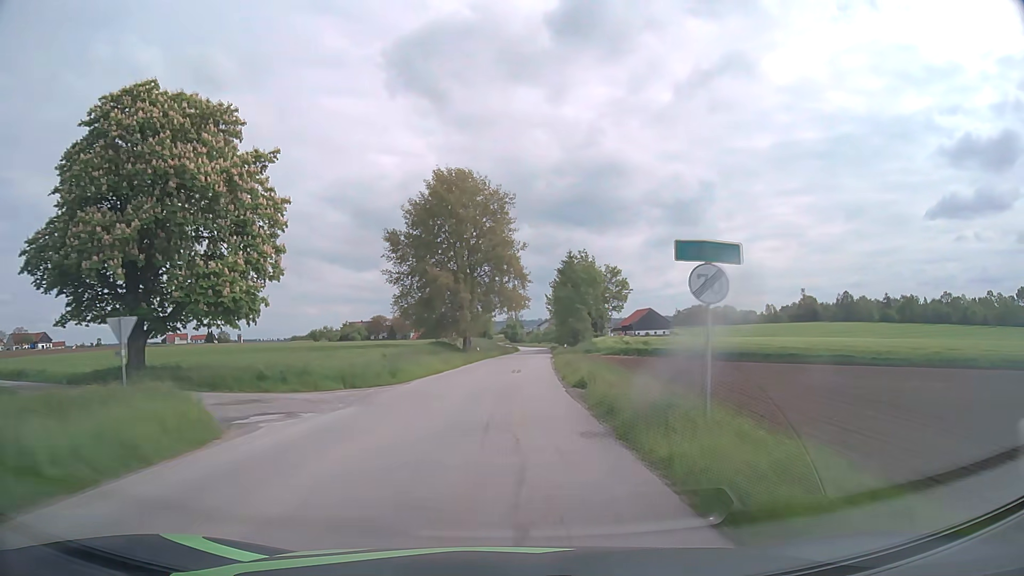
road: tertiary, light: Day
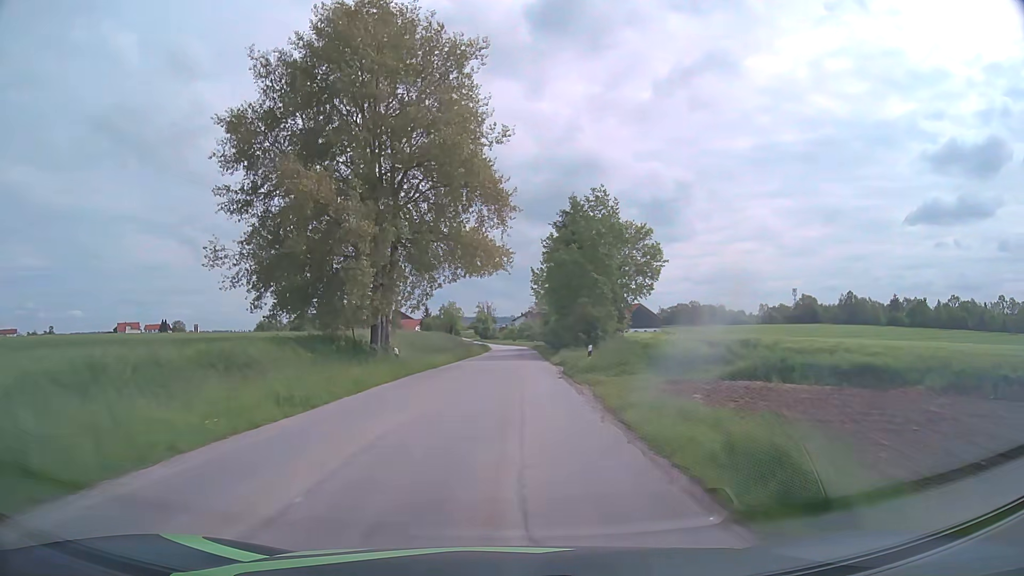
(+0.7, +33.0) m; +2°
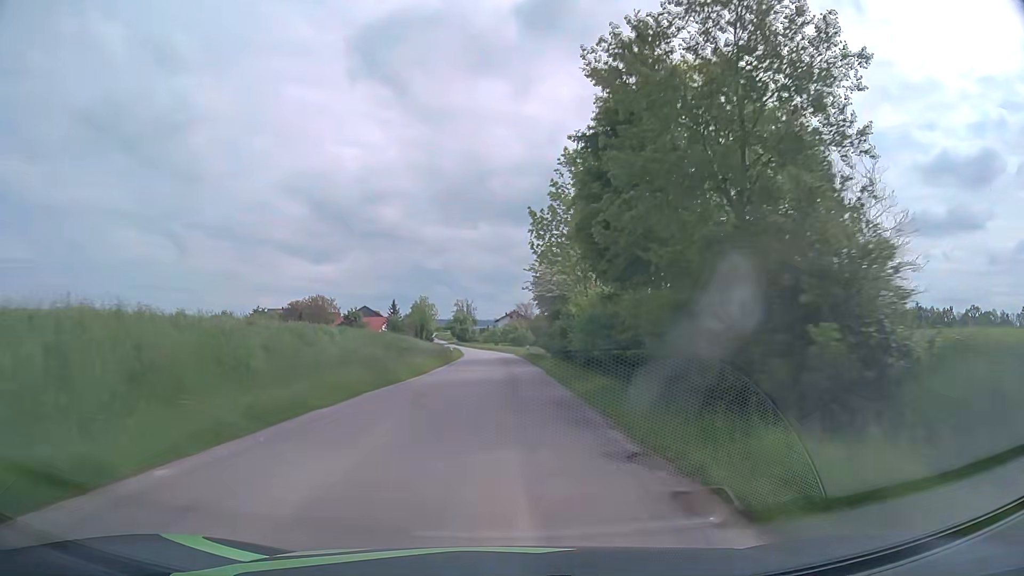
(+0.6, +33.3) m; +2°
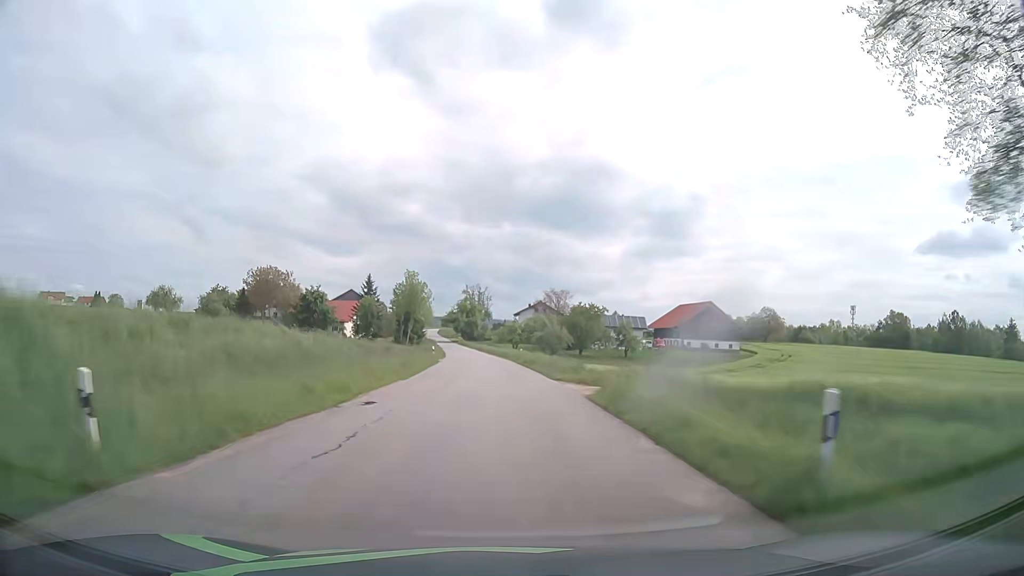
(-0.9, +56.3) m; -1°
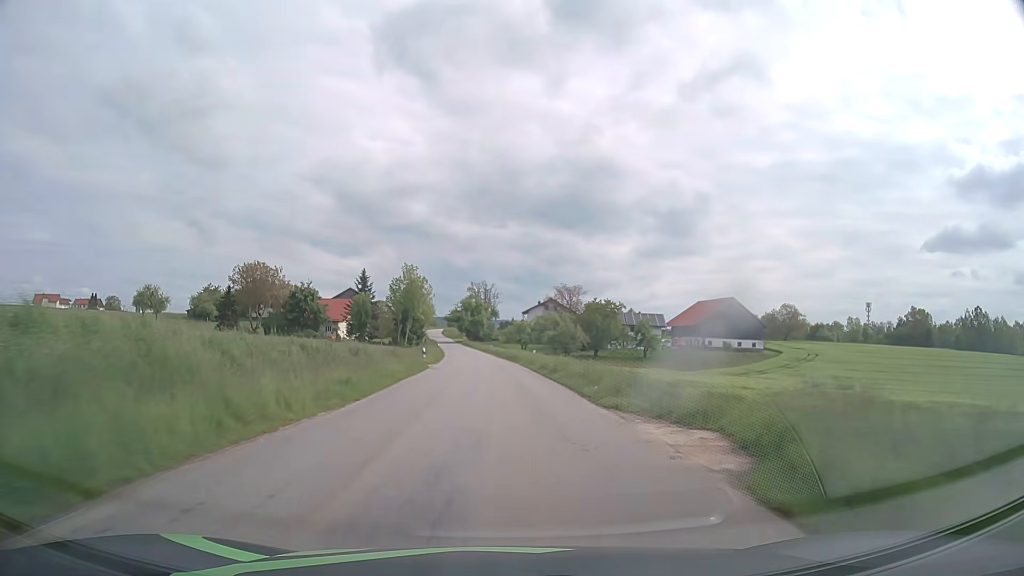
(-0.2, +11.3) m; -1°
(0, +10) (0, +20) (-1, +30) (-1, +40) (-2, +50) (-2, +60) (-3, +70) (-4, +80) (-5, +90) (-6, +100) m
